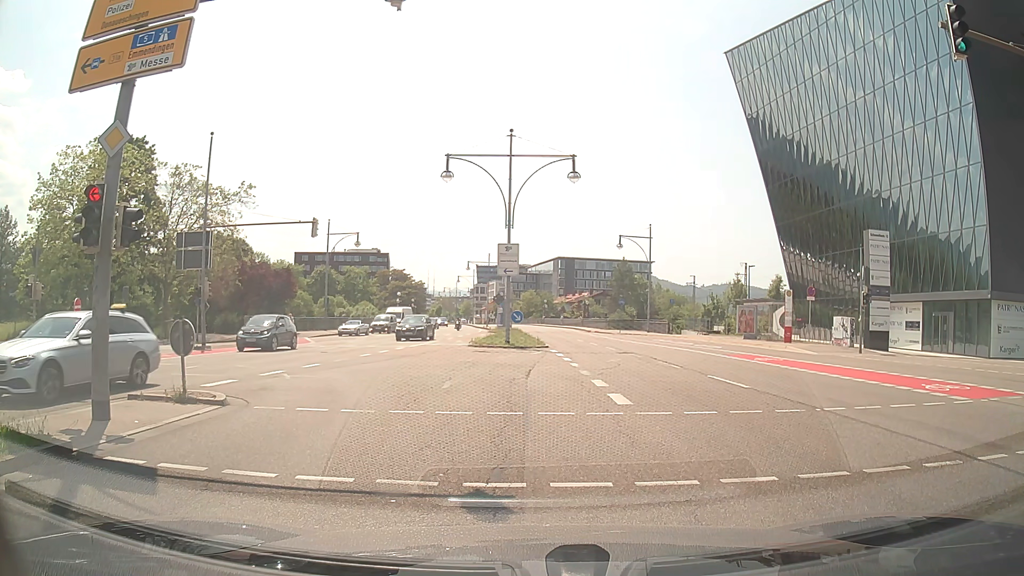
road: primary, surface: asphalt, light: Day
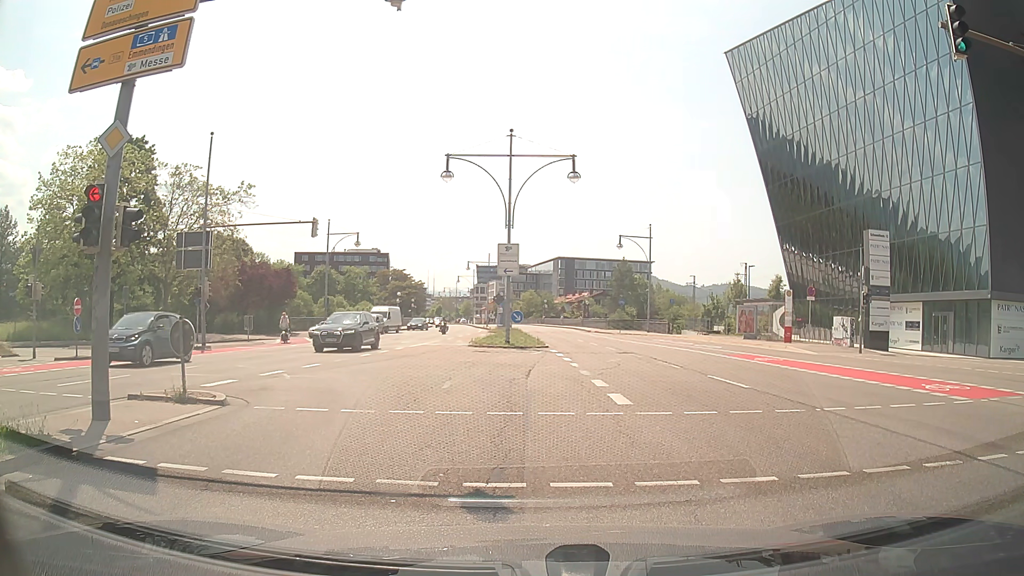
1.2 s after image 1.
(0.0, 0.0) m; 0°
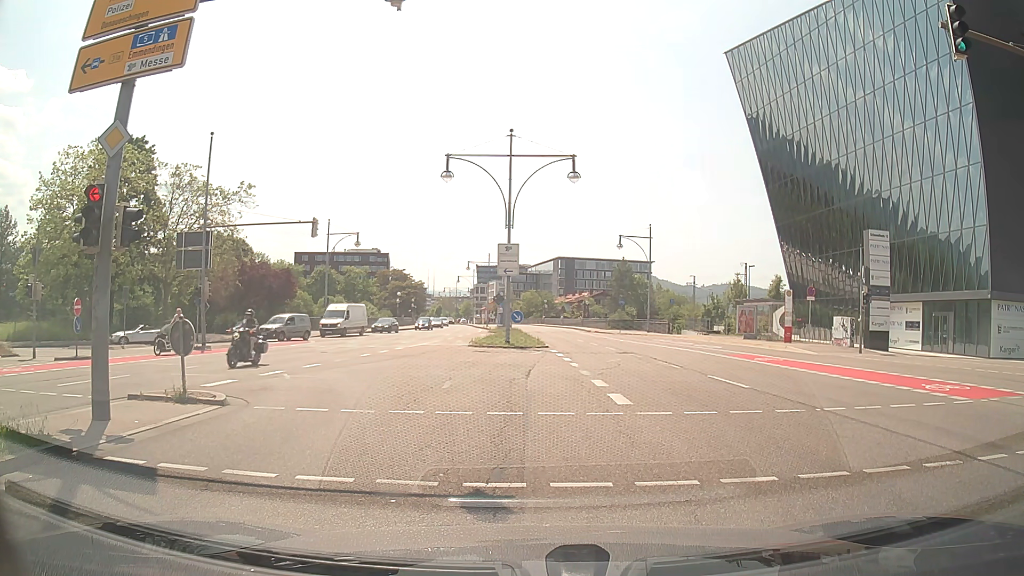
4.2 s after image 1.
(0.0, 0.0) m; 0°
(0, +10) (-2, +20) (-9, +26) (-19, +28) (-29, +27) (-39, +27) (-49, +26) (-59, +25) (-69, +24) (-79, +24) m
